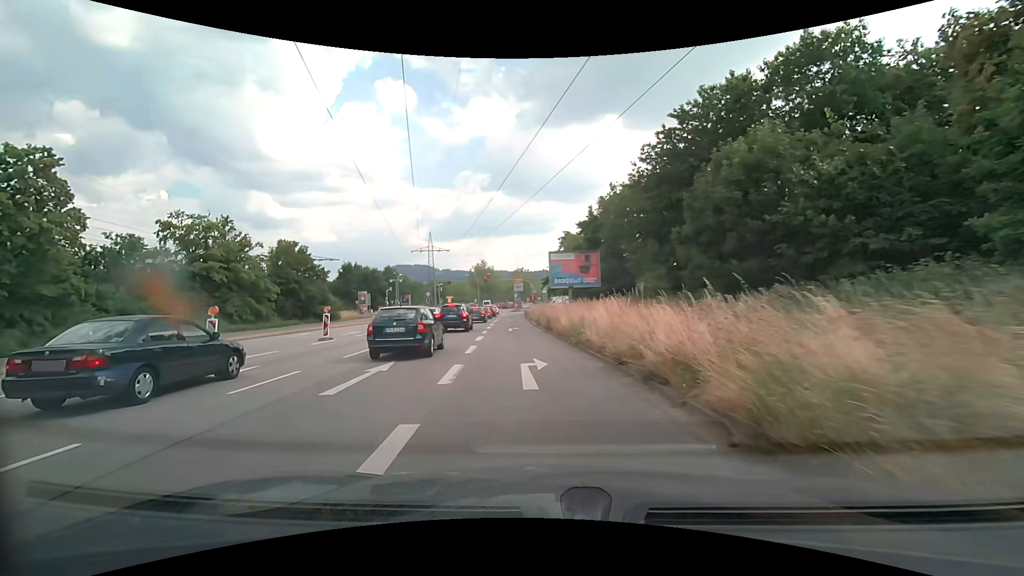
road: primary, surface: asphalt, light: Day
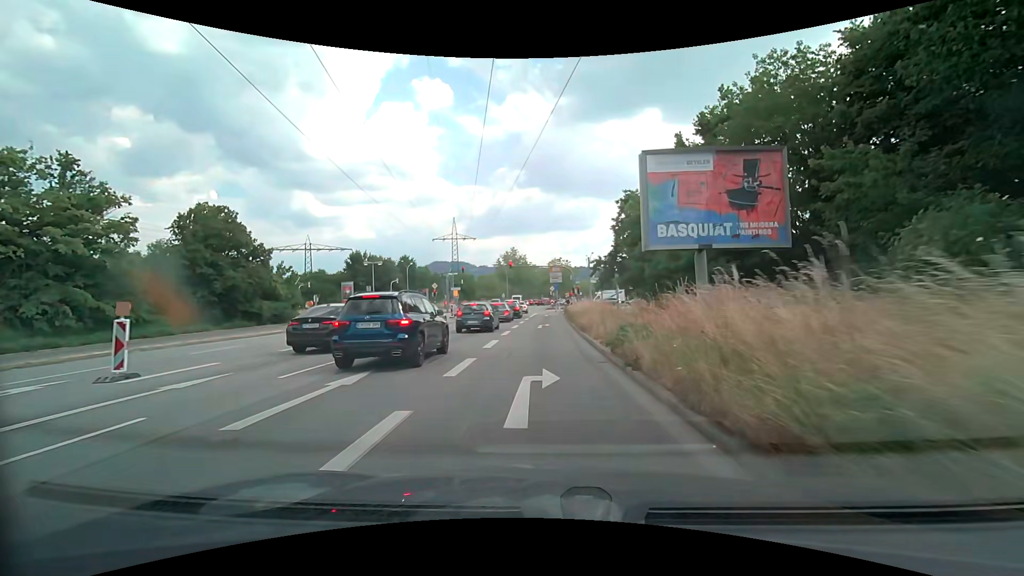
(-1.2, +23.7) m; -4°
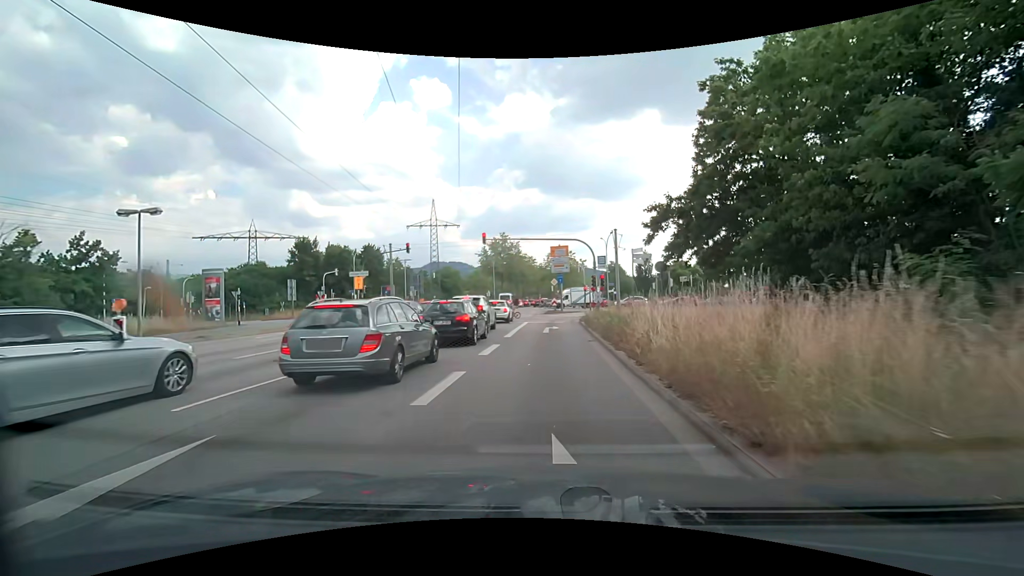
(-0.1, +26.8) m; 0°
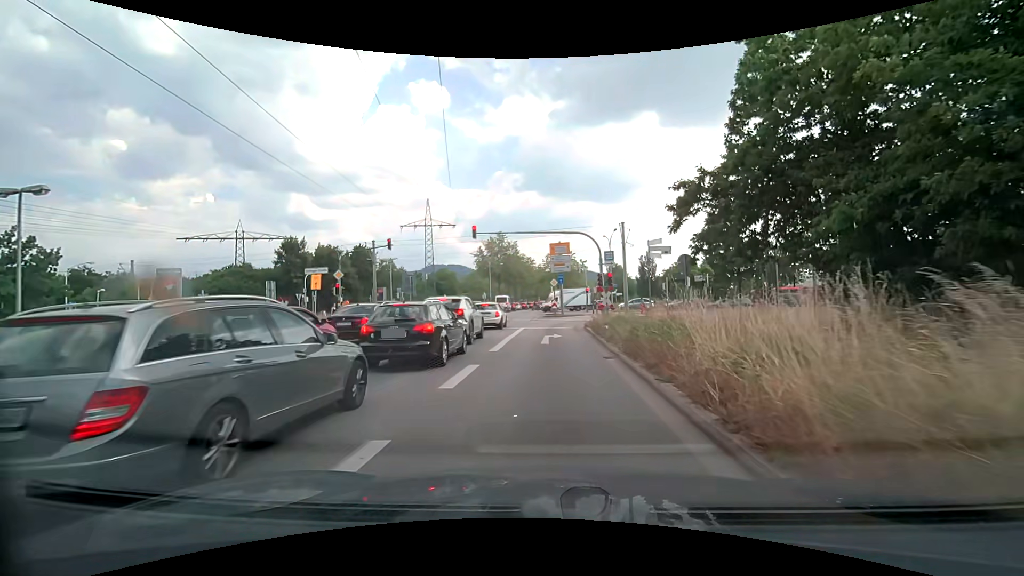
(0.0, +4.6) m; 0°
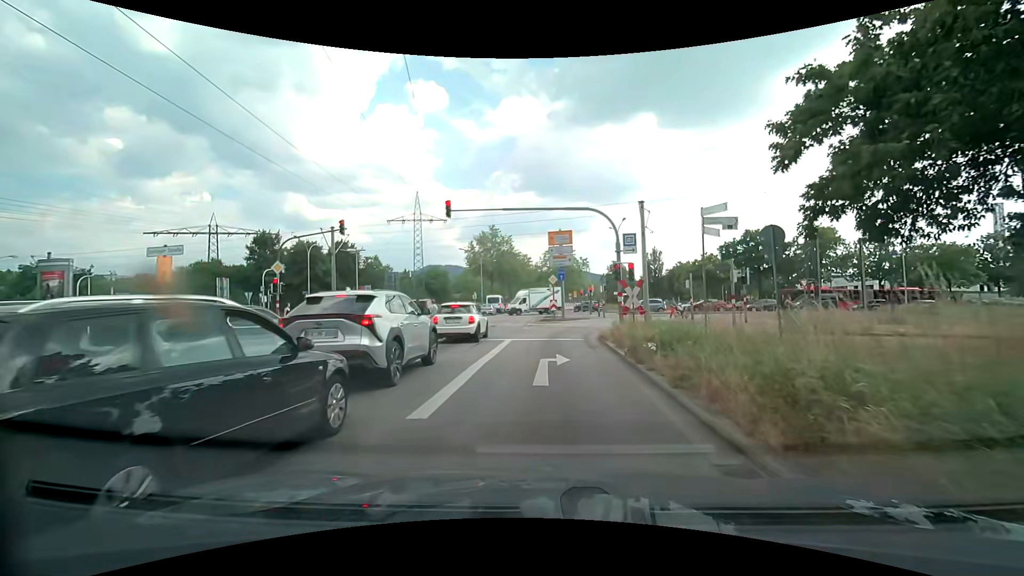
(0.0, +8.0) m; 0°
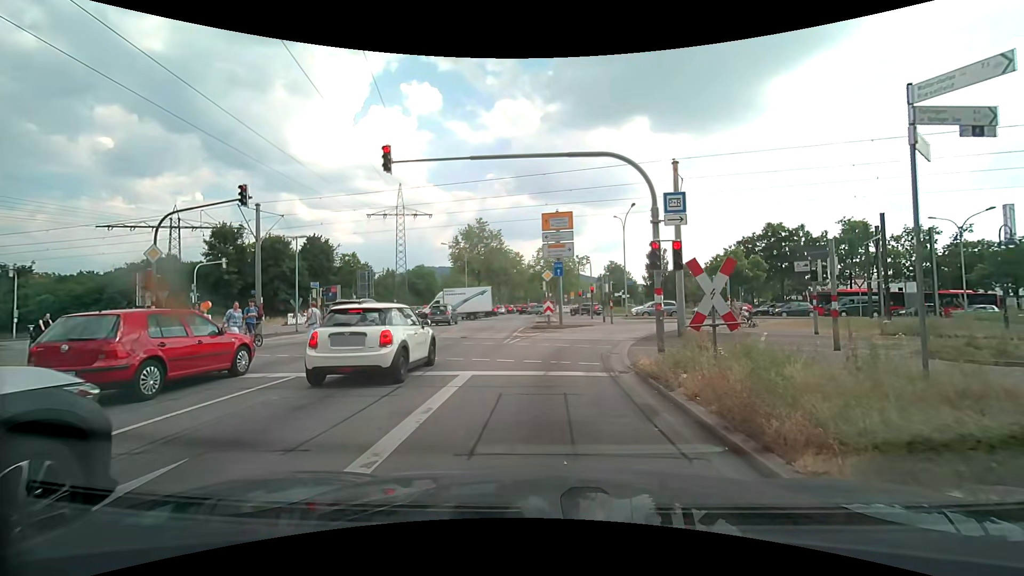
(0.0, +8.5) m; +1°
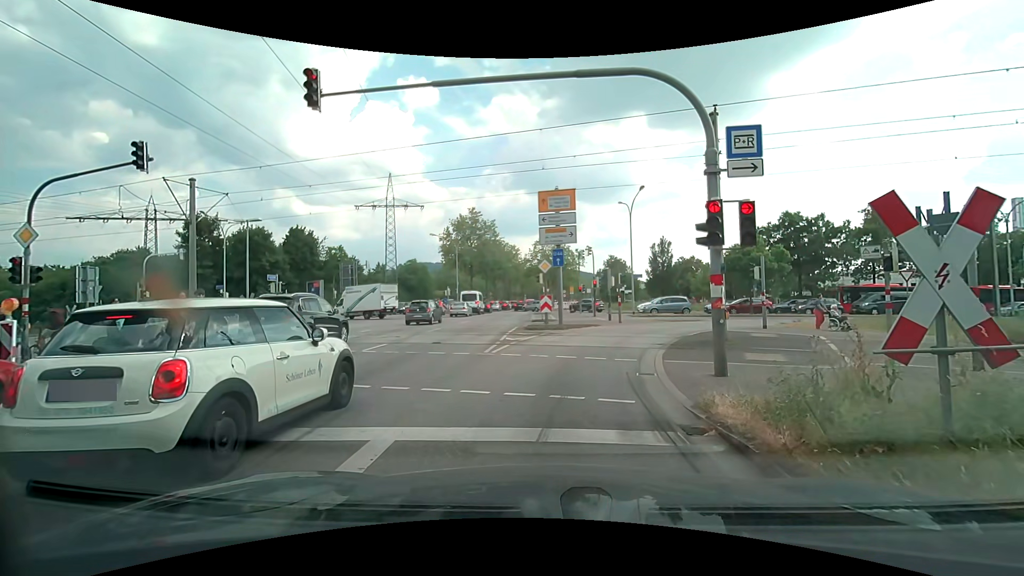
(0.0, +4.7) m; +3°
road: primary_link
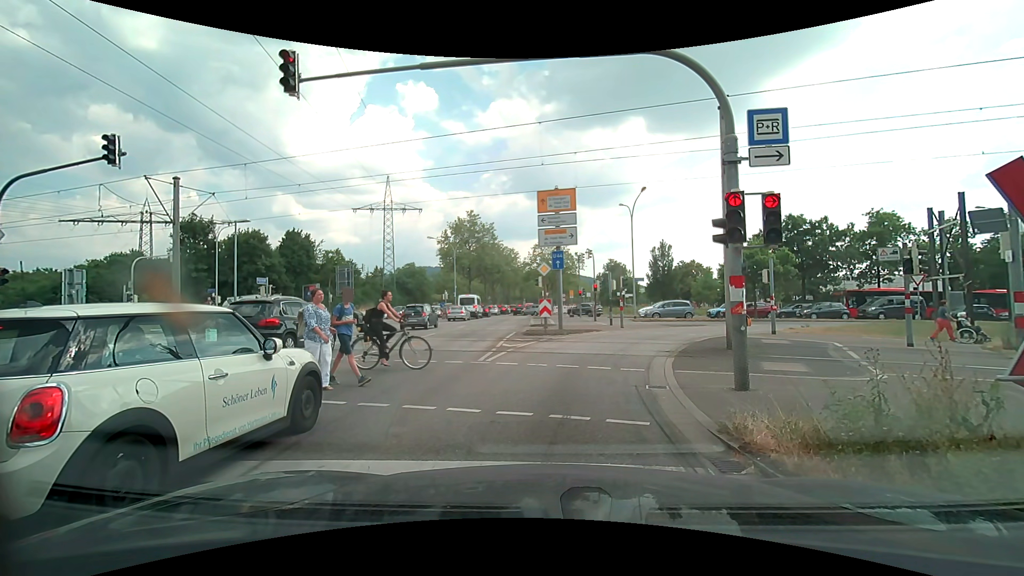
(0.0, +1.0) m; 0°
(0, +10) (+2, +20) (+6, +29) (+13, +36) (+22, +40) (+32, +41) (+42, +43) (+52, +45) (+61, +48) (+71, +51) m
